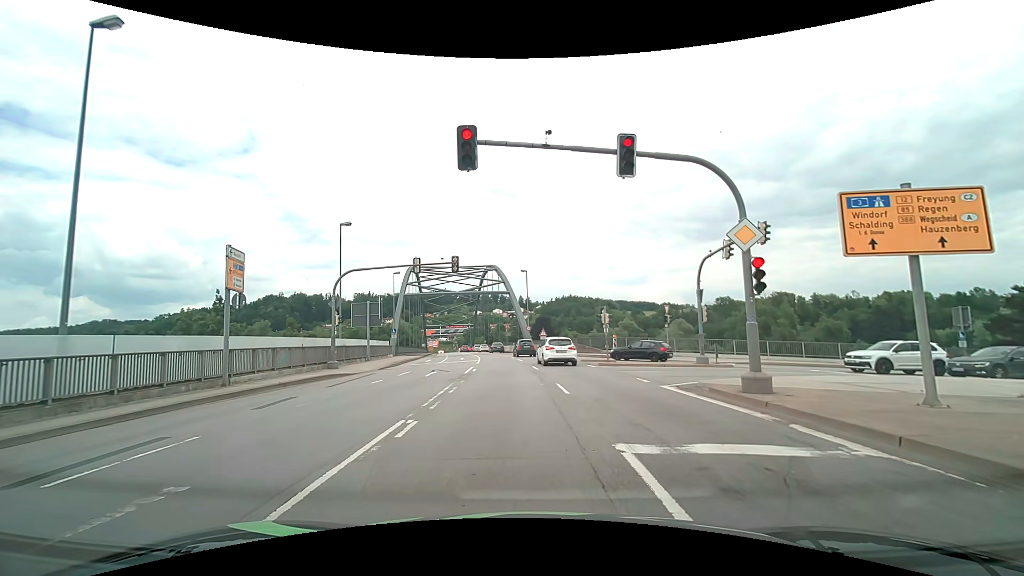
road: primary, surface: asphalt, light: Day
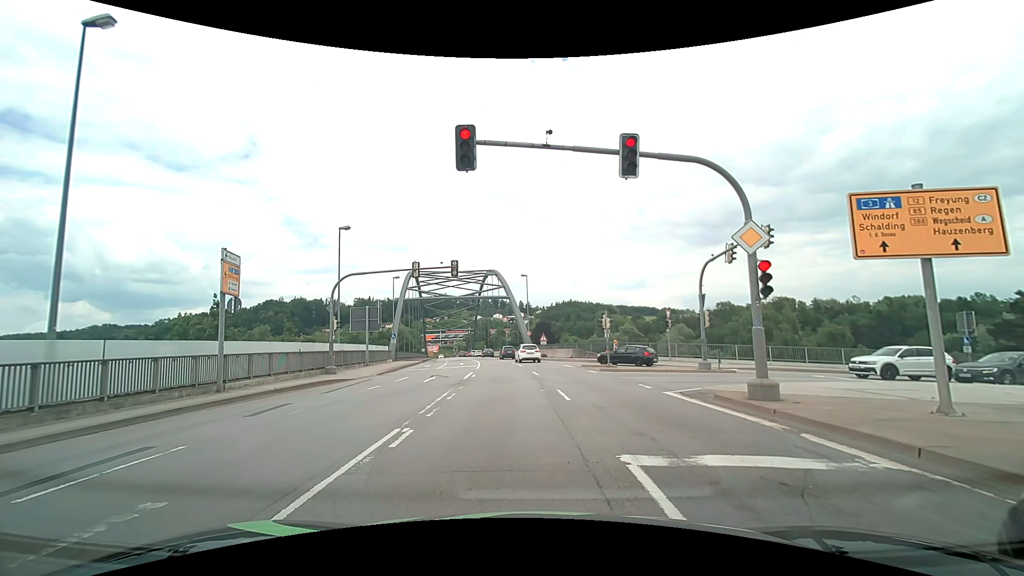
(0.0, +0.3) m; 0°
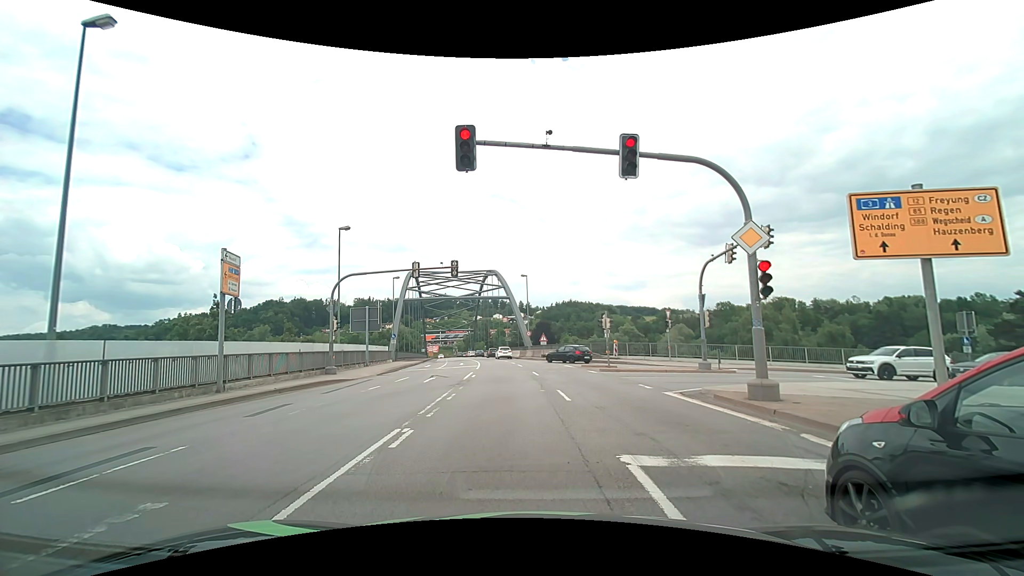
(0.0, 0.0) m; 0°
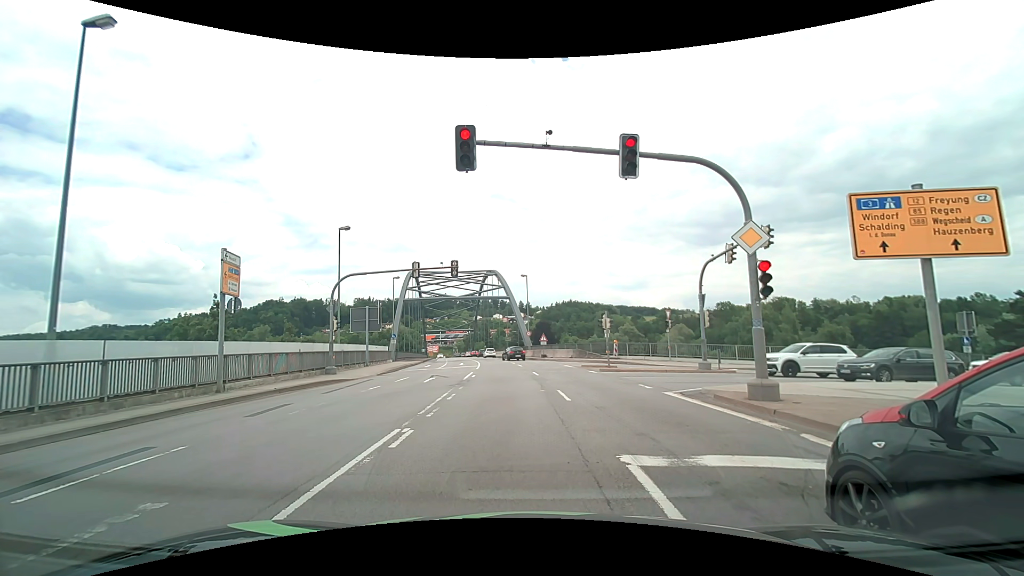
(0.0, 0.0) m; 0°
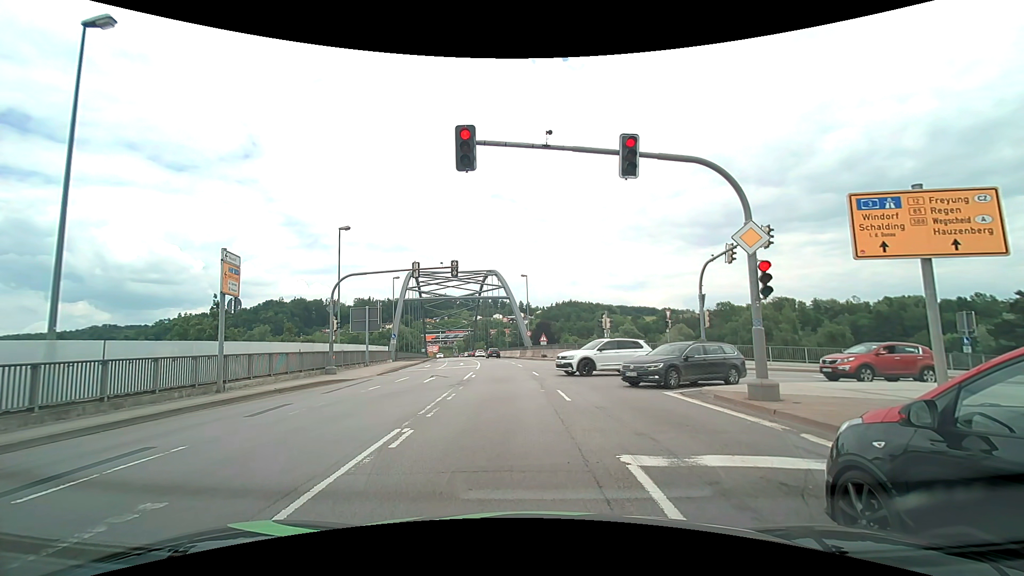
(0.0, 0.0) m; 0°
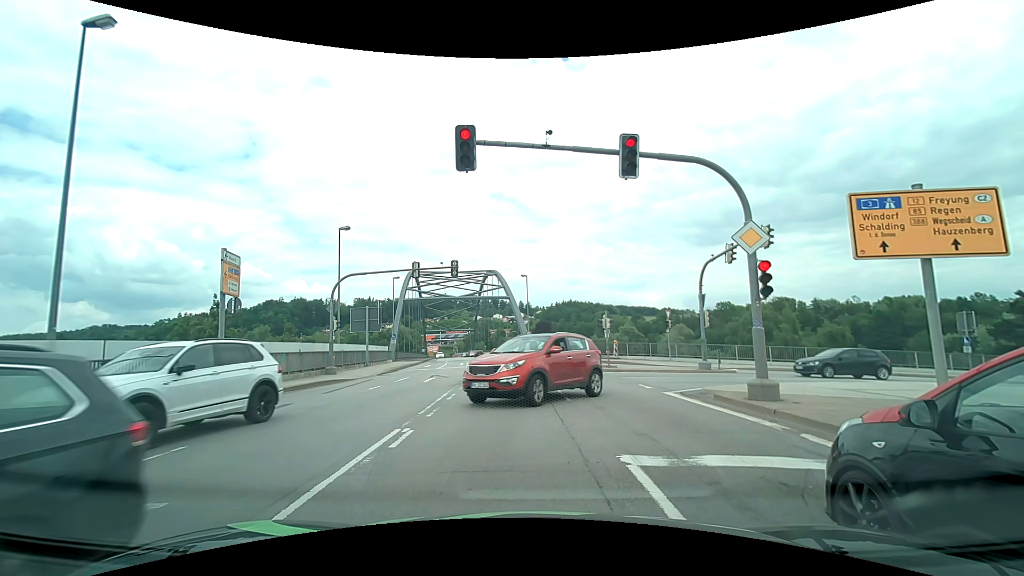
(0.0, 0.0) m; 0°
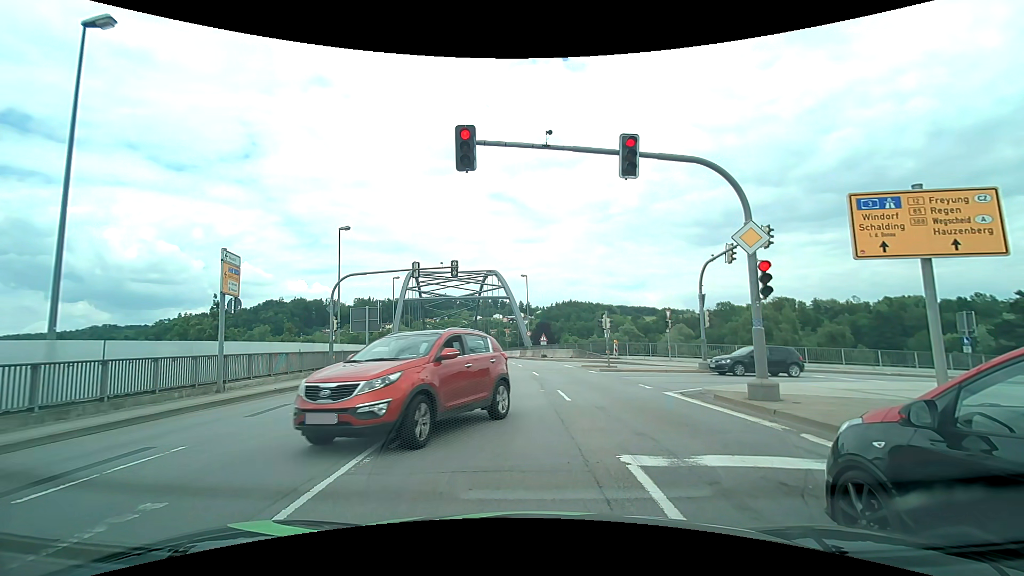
(0.0, 0.0) m; 0°
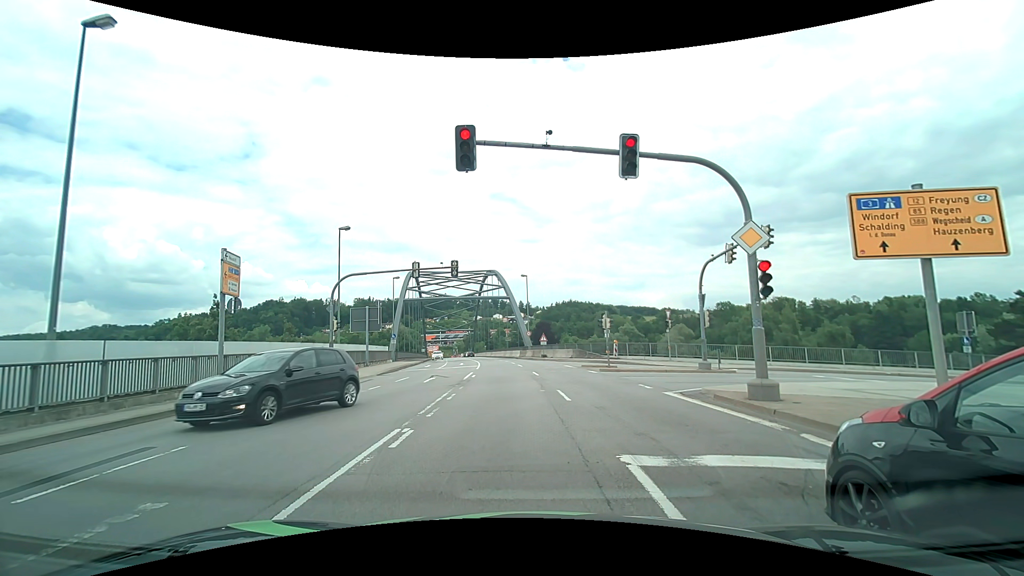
(0.0, 0.0) m; 0°
